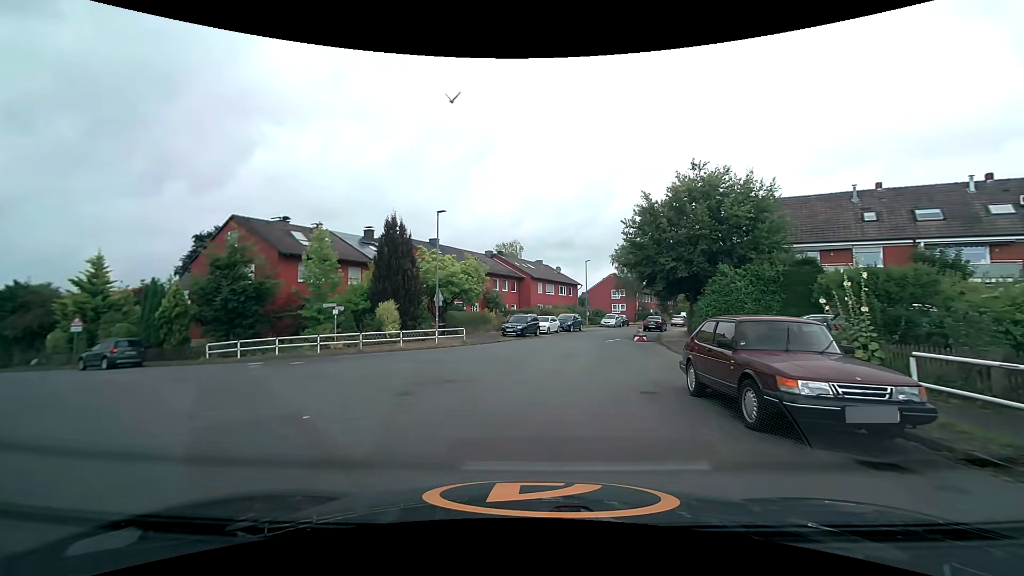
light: Day
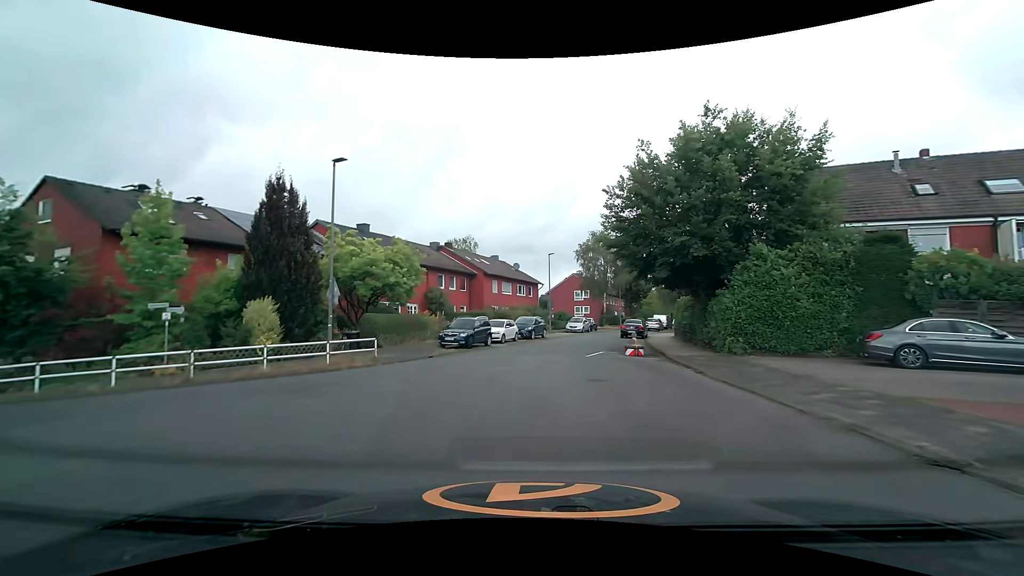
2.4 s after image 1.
(+0.4, +9.6) m; +4°
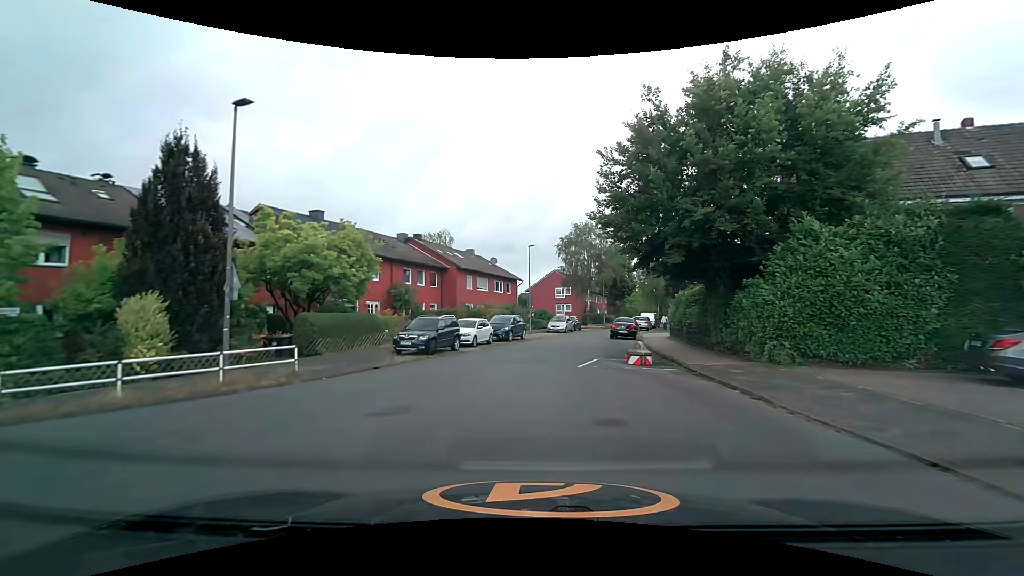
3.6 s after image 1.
(+0.2, +4.9) m; +4°
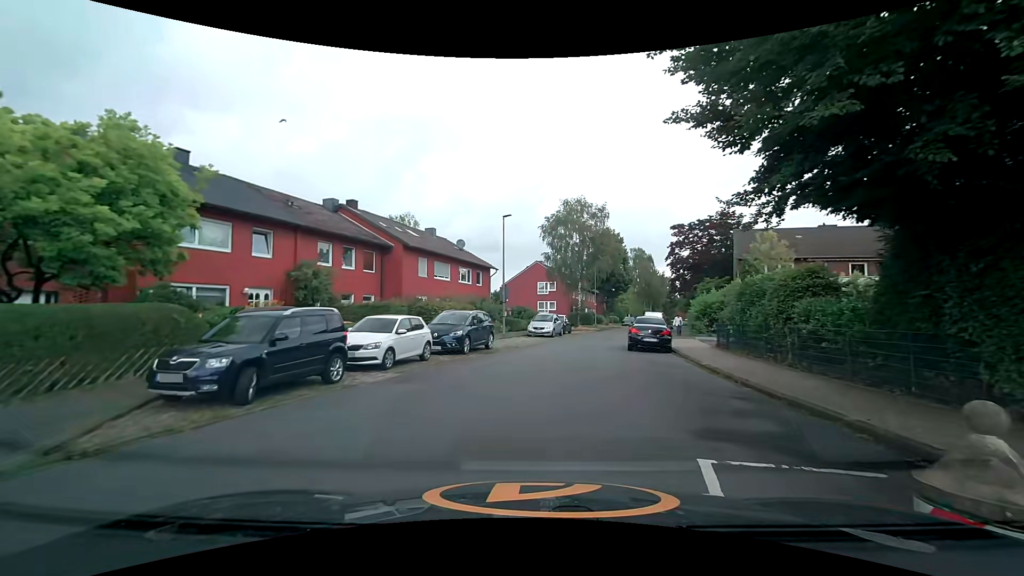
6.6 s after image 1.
(+0.3, +12.6) m; +2°
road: residential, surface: asphalt
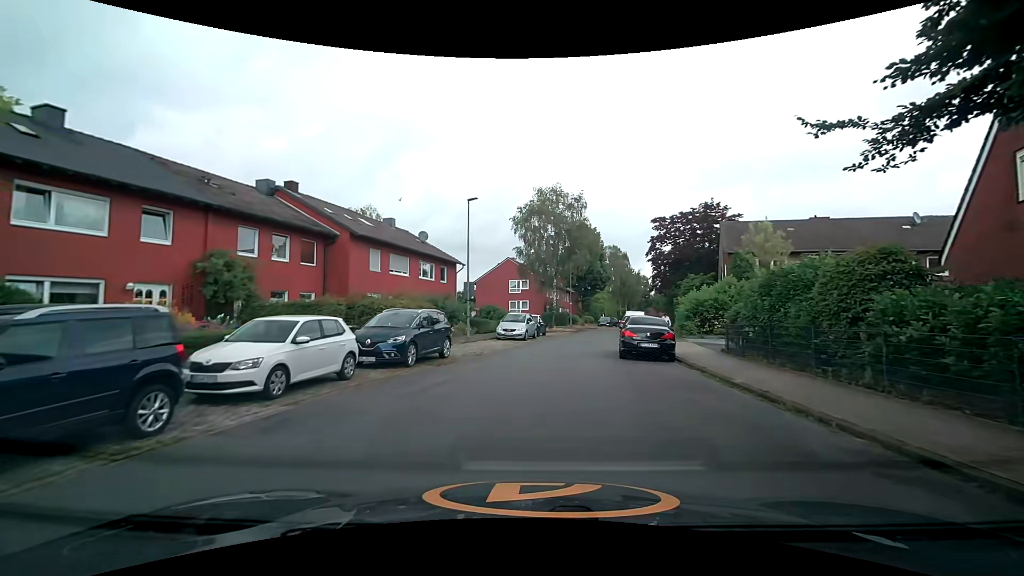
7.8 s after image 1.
(+0.1, +4.5) m; +3°
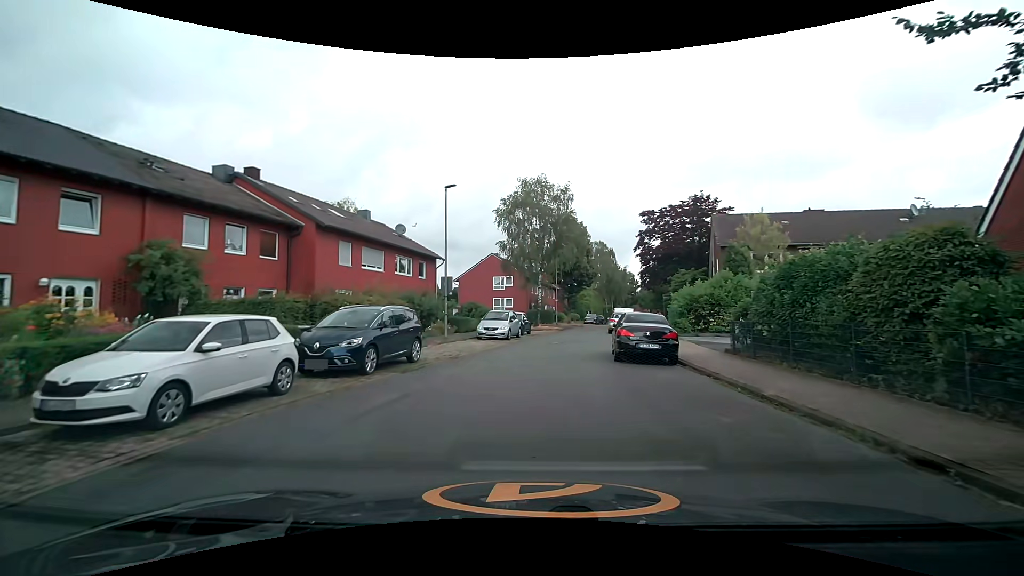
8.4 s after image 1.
(+0.1, +2.2) m; +3°
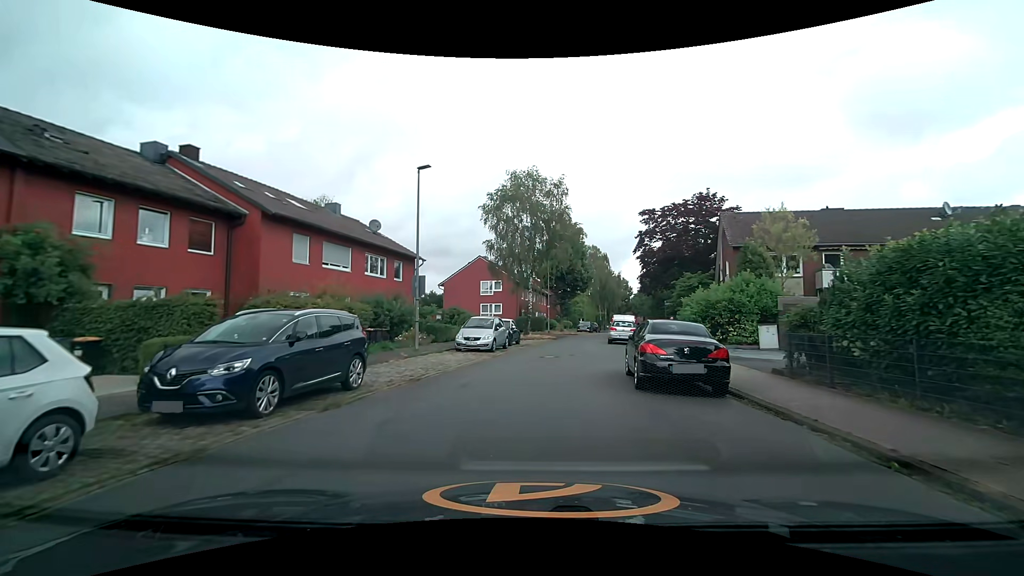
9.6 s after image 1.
(0.0, +4.2) m; 0°
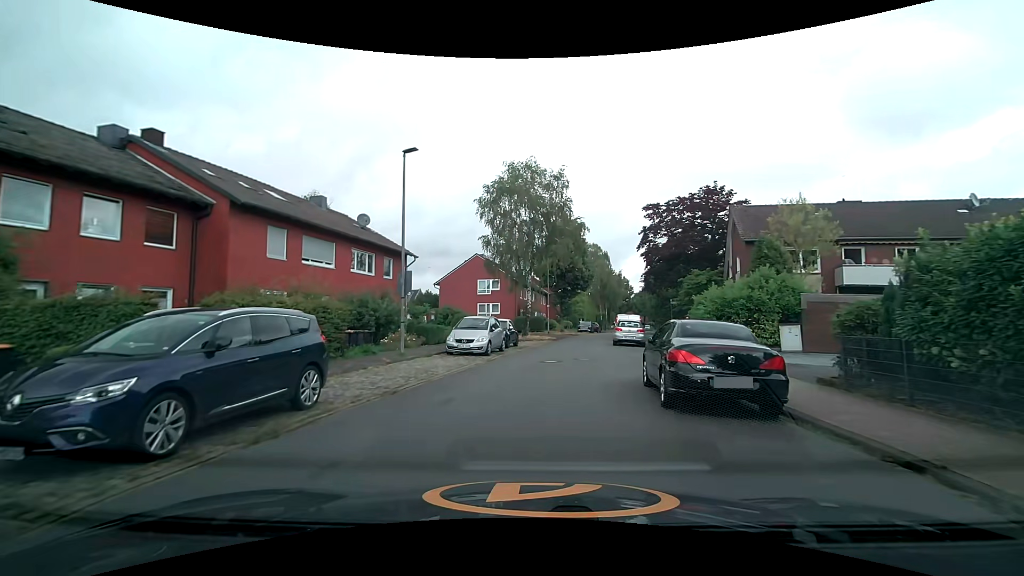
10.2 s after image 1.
(0.0, +2.2) m; 0°
